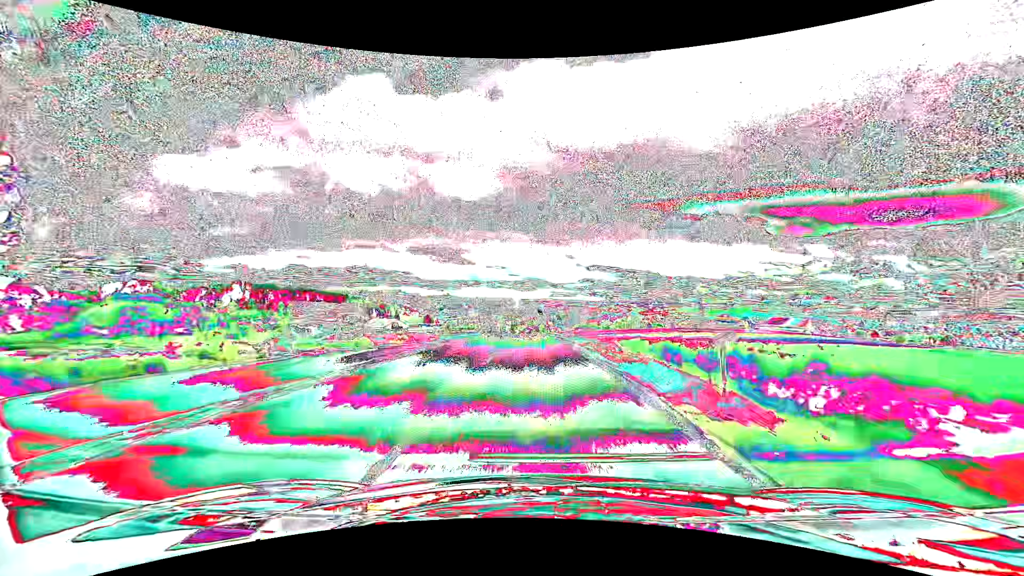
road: tertiary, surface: asphalt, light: Day
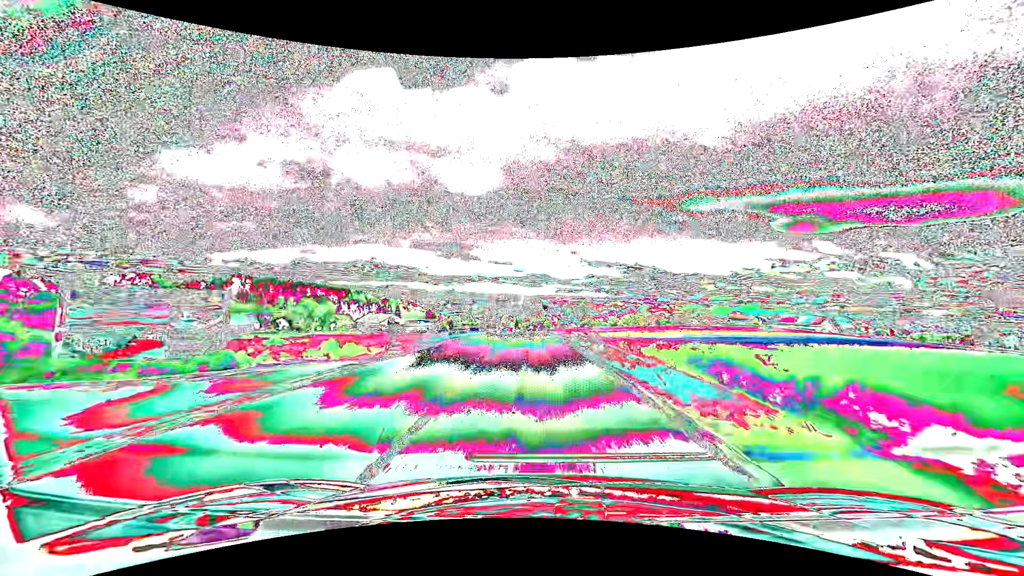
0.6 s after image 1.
(-0.1, +11.5) m; -1°
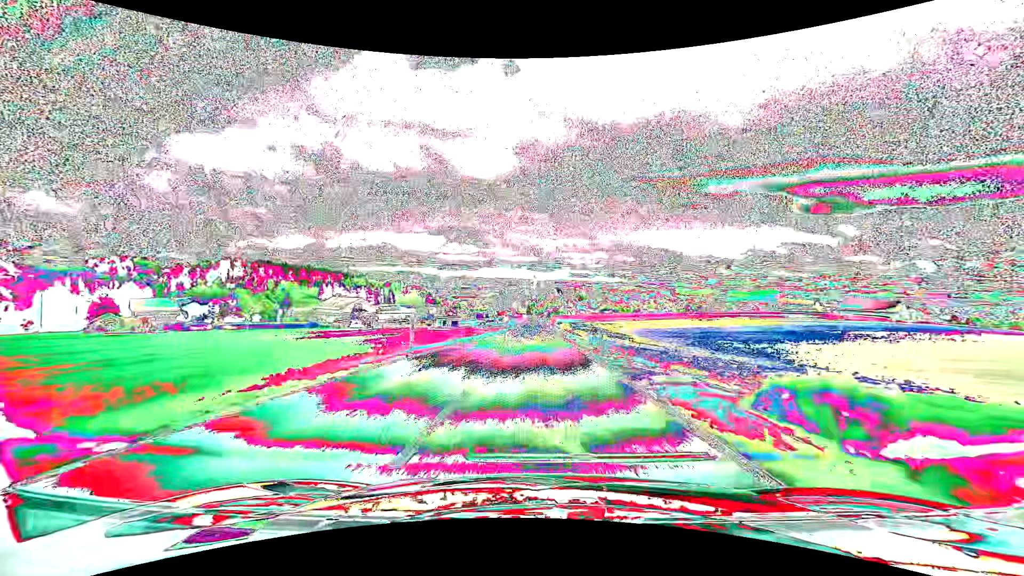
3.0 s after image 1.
(-0.8, +47.1) m; -2°
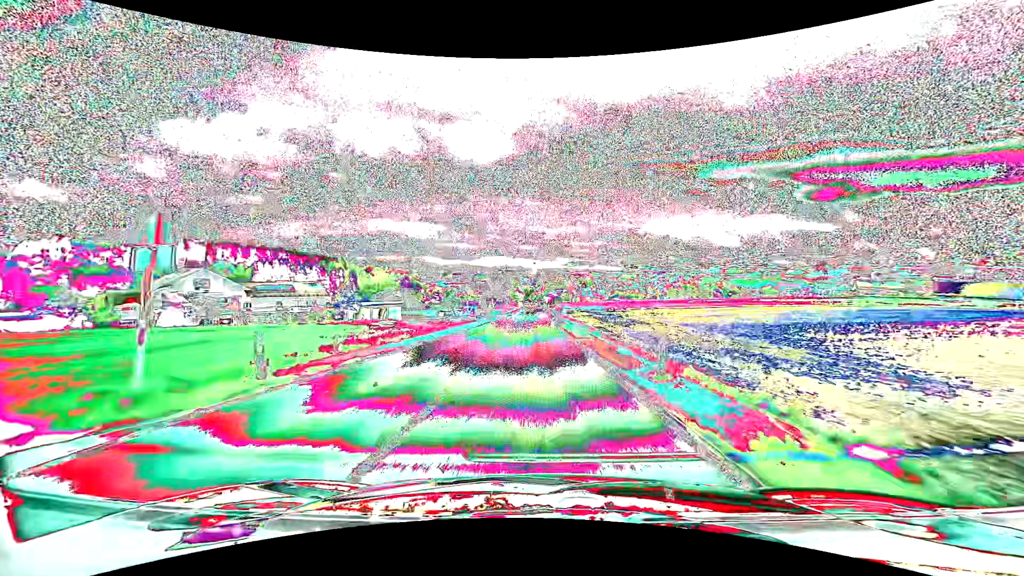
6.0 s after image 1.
(+0.3, +62.5) m; 0°
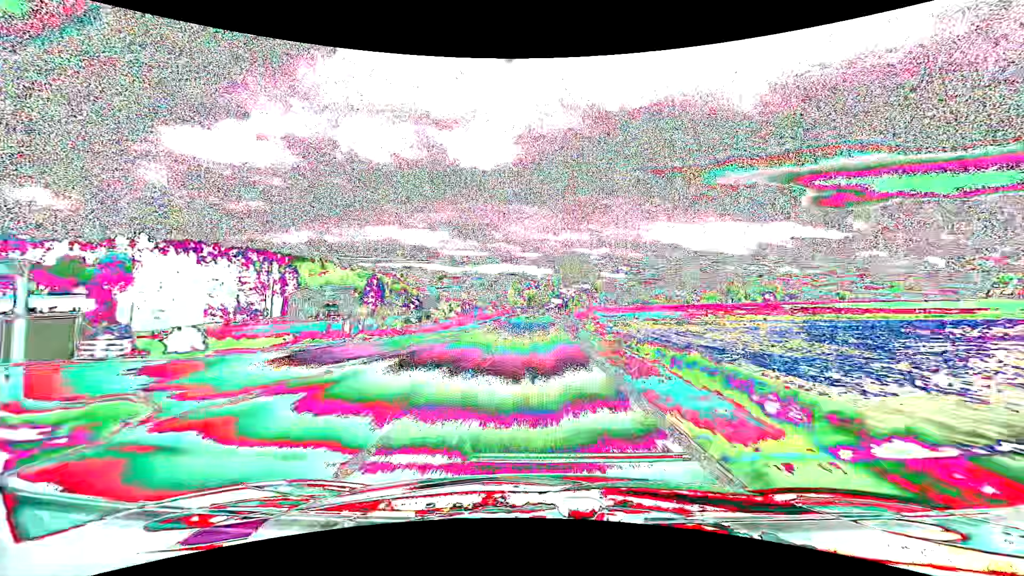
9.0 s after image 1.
(+0.1, +64.5) m; -1°
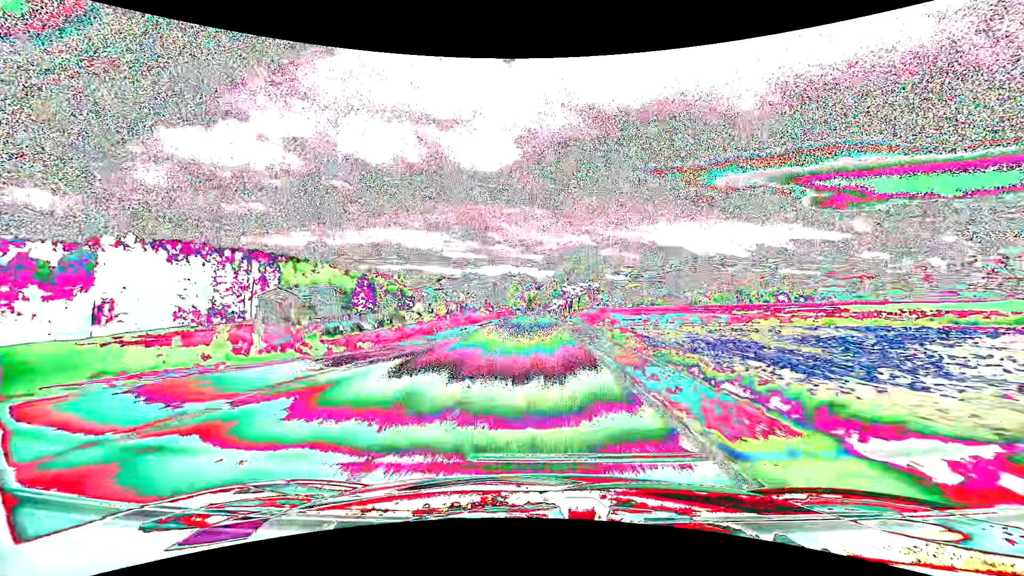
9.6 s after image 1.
(0.0, +13.2) m; 0°
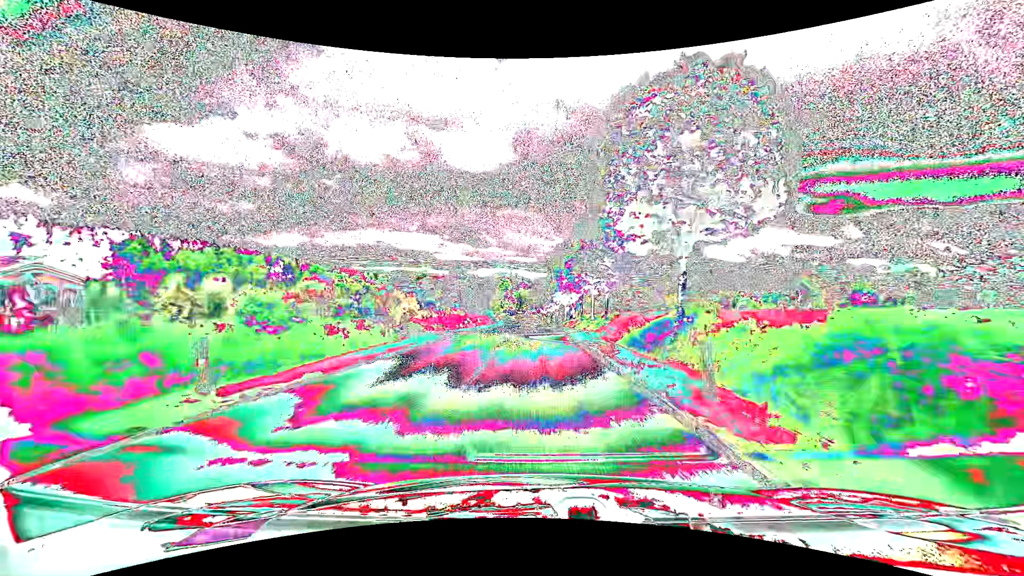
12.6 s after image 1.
(+0.4, +65.1) m; +1°
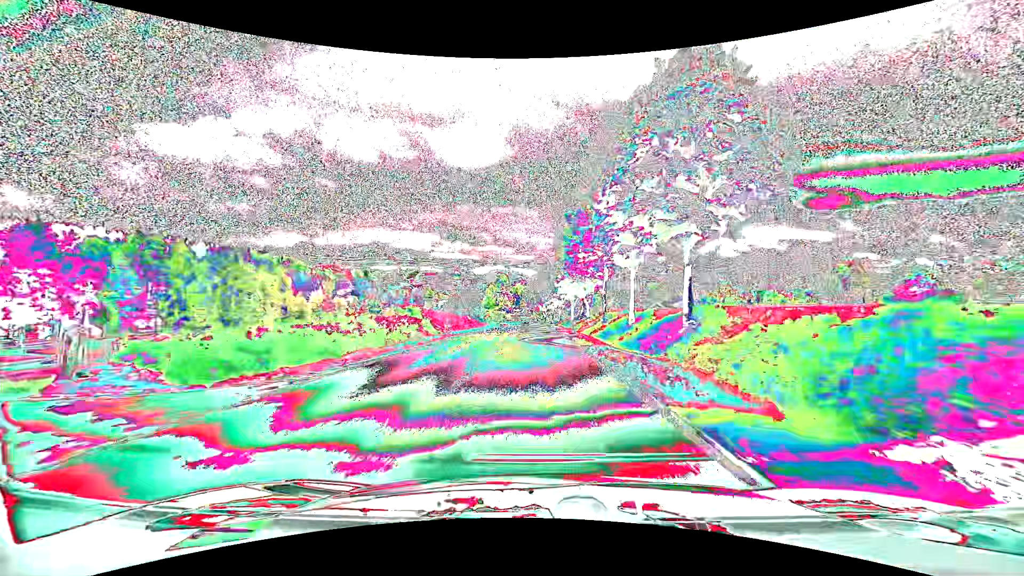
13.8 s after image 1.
(+0.1, +25.3) m; 0°
(0, +10) (0, +20) (0, +30) (0, +40) (0, +50) (0, +60) (0, +70) (0, +80) (-1, +90) (-1, +100) m
